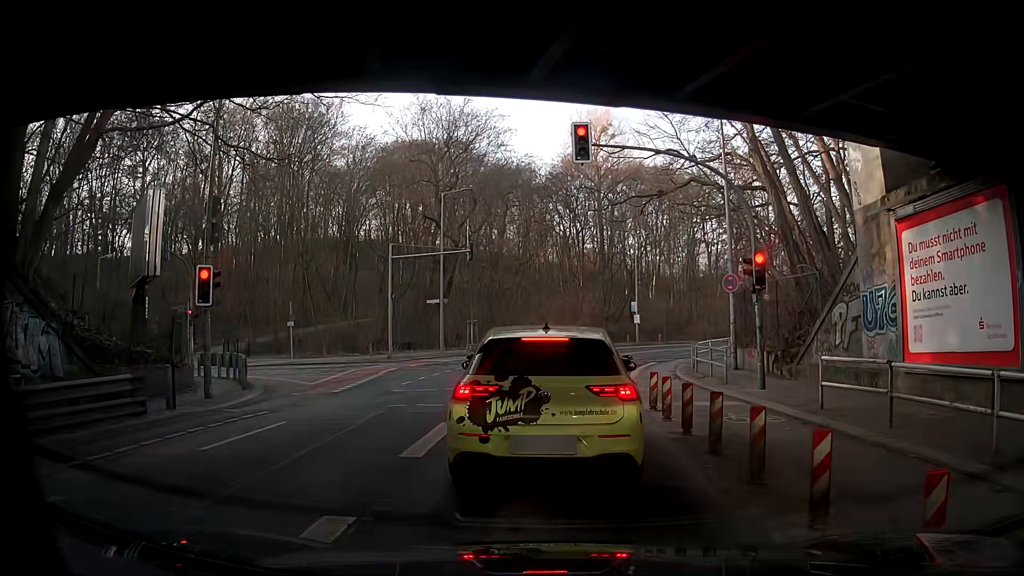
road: secondary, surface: asphalt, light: Day
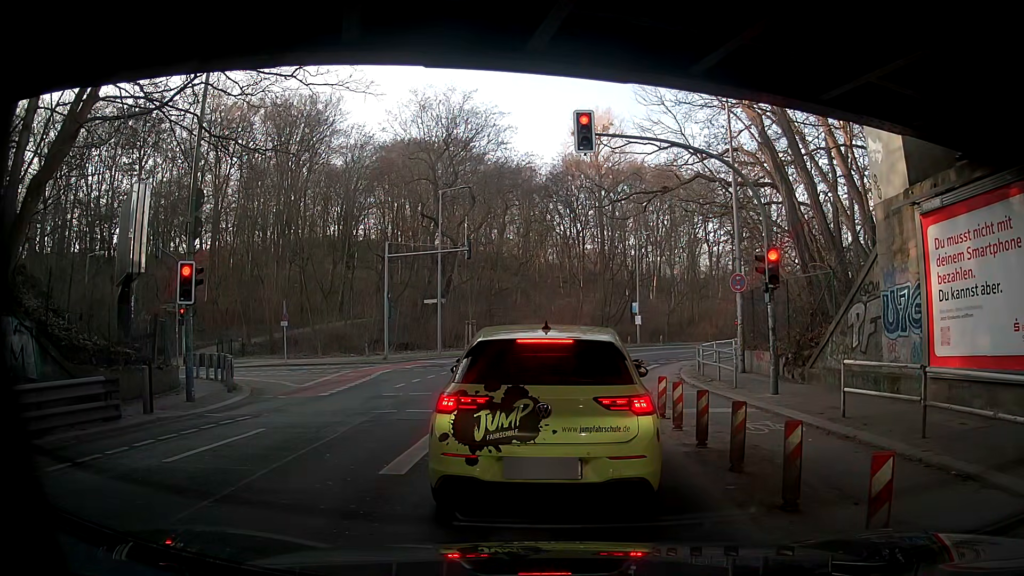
(0.0, +1.0) m; 0°
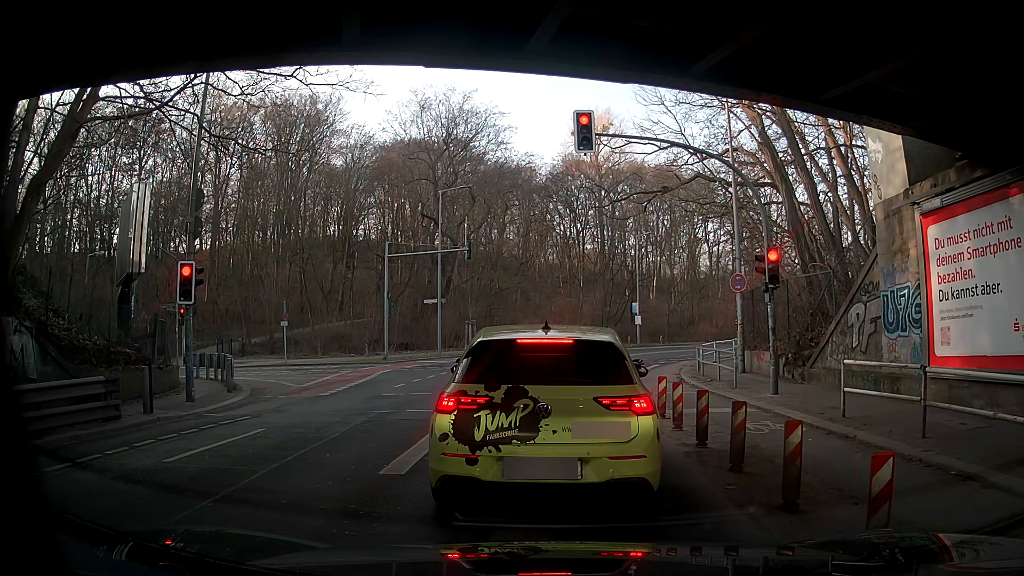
(0.0, 0.0) m; 0°
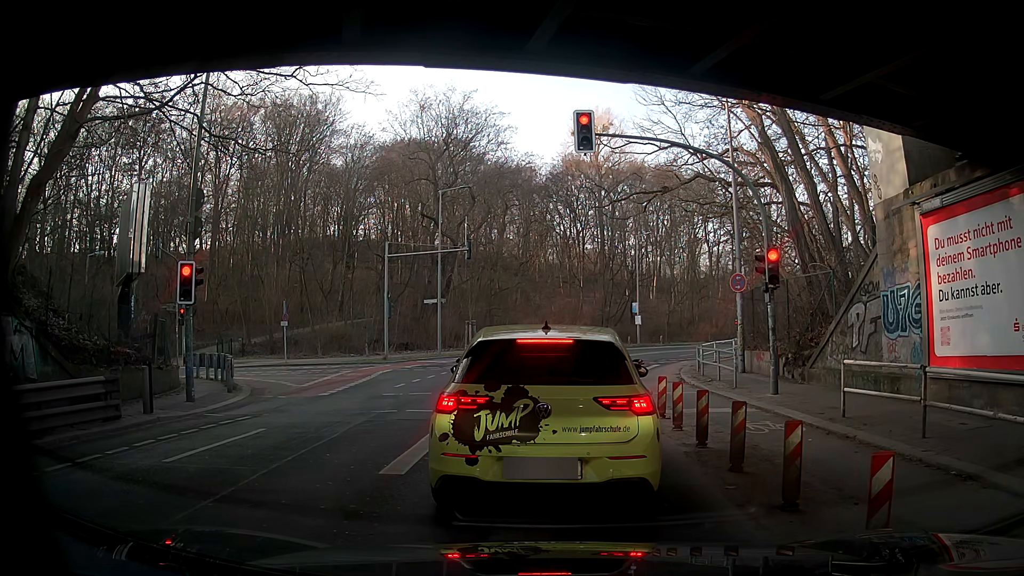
(0.0, 0.0) m; 0°
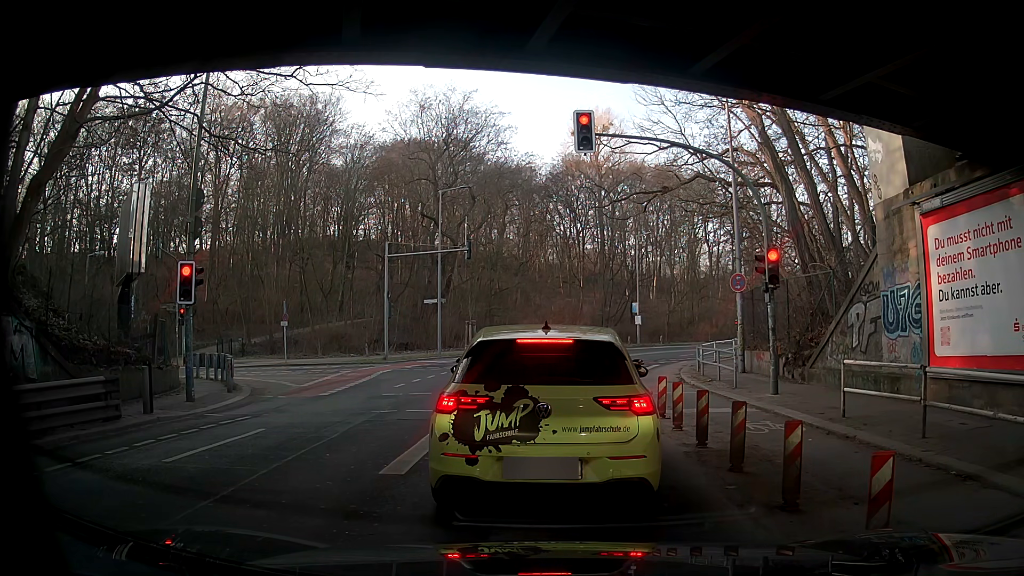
(0.0, 0.0) m; 0°
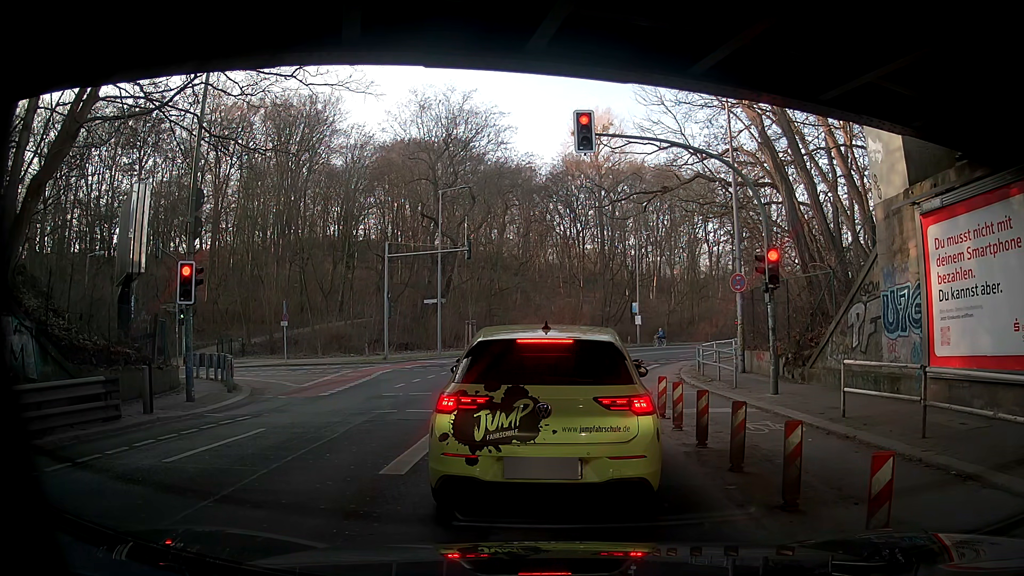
(0.0, 0.0) m; 0°
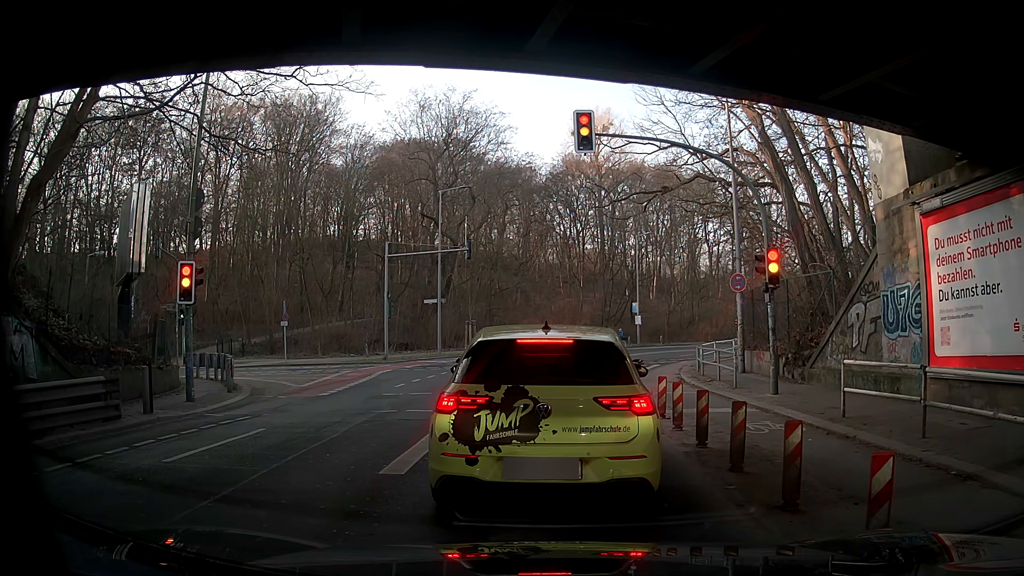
(0.0, 0.0) m; 0°
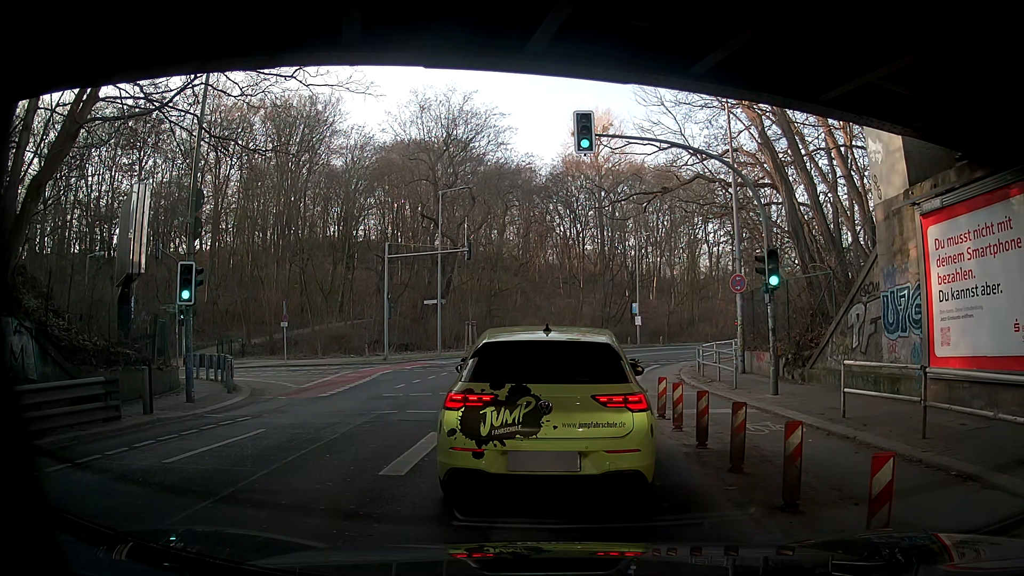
(0.0, 0.0) m; 0°
